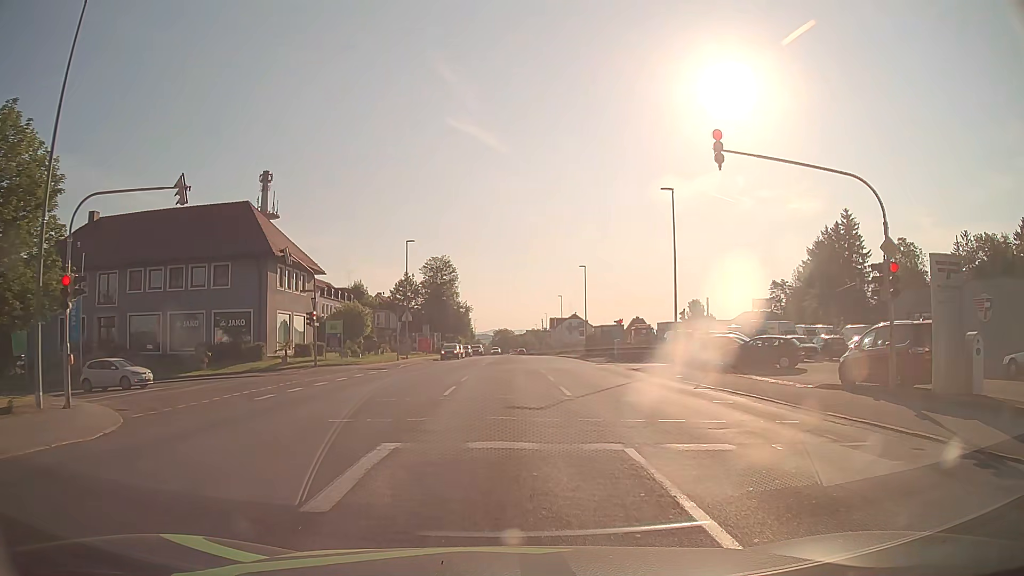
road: tertiary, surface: asphalt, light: Day
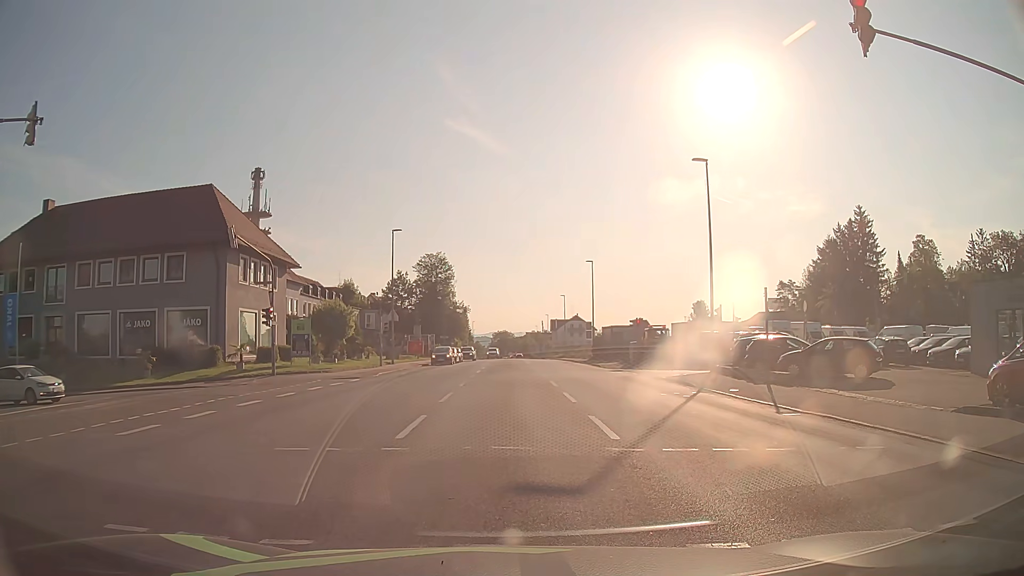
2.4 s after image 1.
(0.0, +6.5) m; -1°
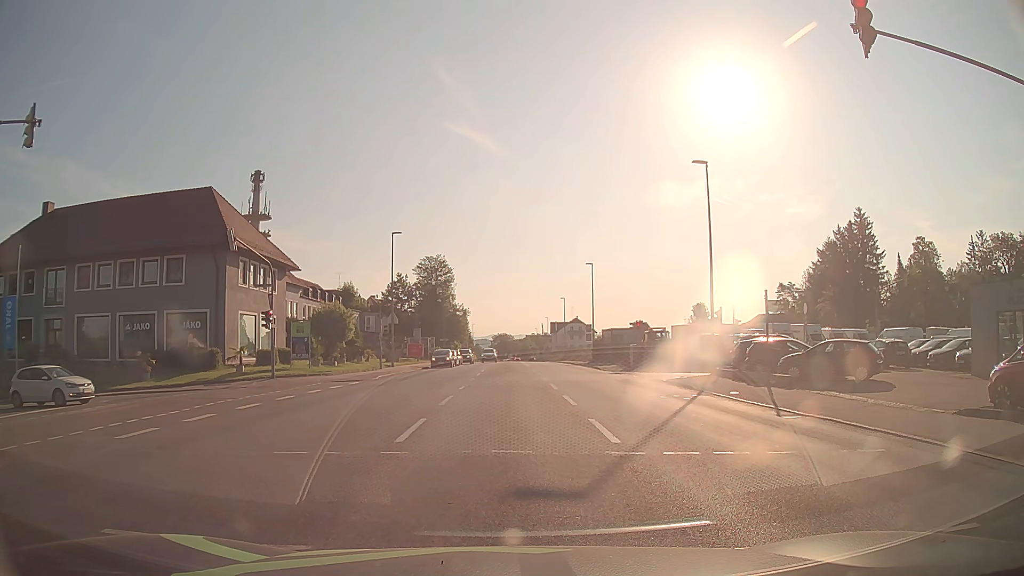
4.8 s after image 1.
(0.0, +0.1) m; 0°
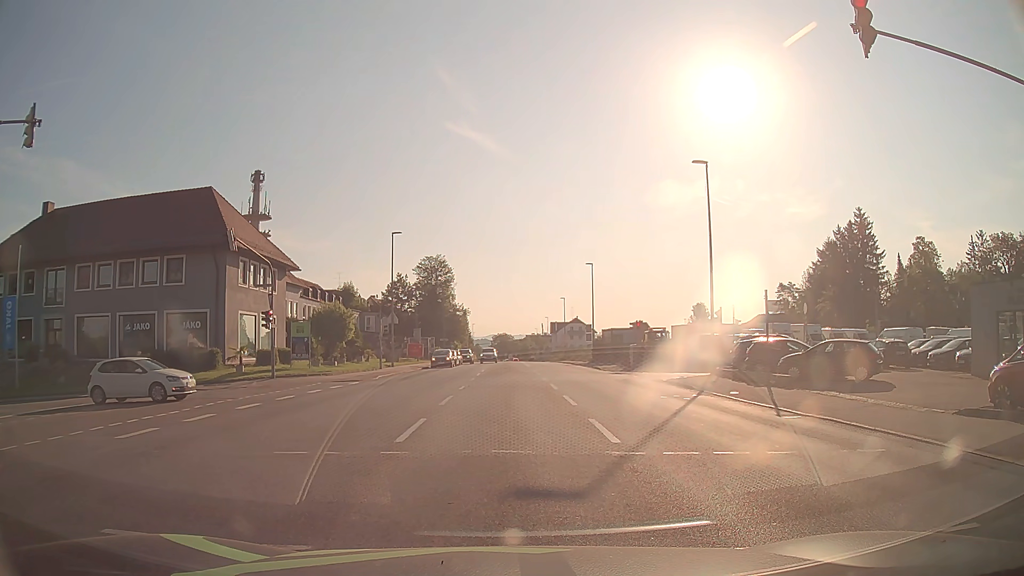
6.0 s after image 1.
(0.0, 0.0) m; 0°
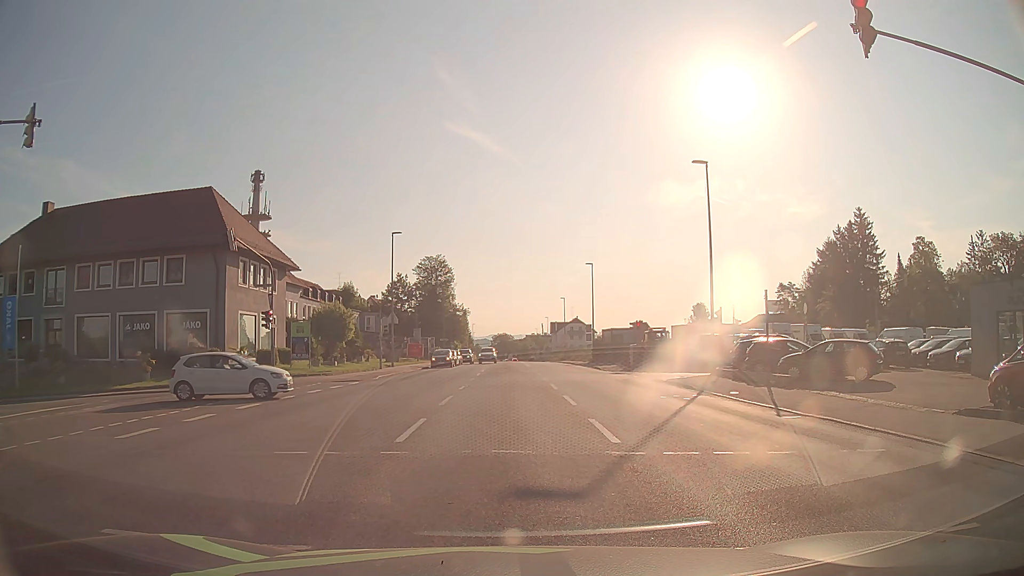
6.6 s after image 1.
(0.0, 0.0) m; 0°
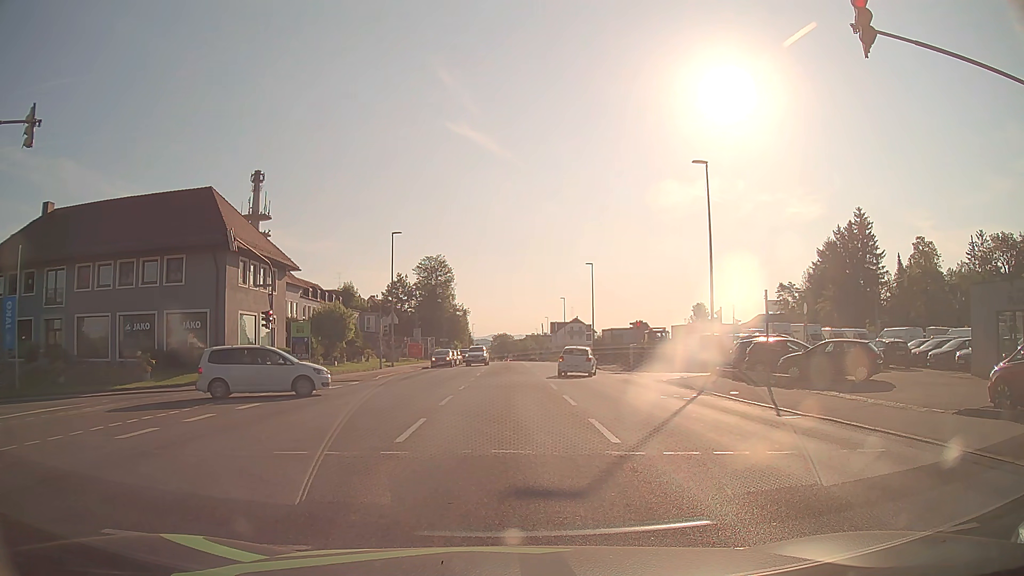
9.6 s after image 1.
(0.0, 0.0) m; 0°
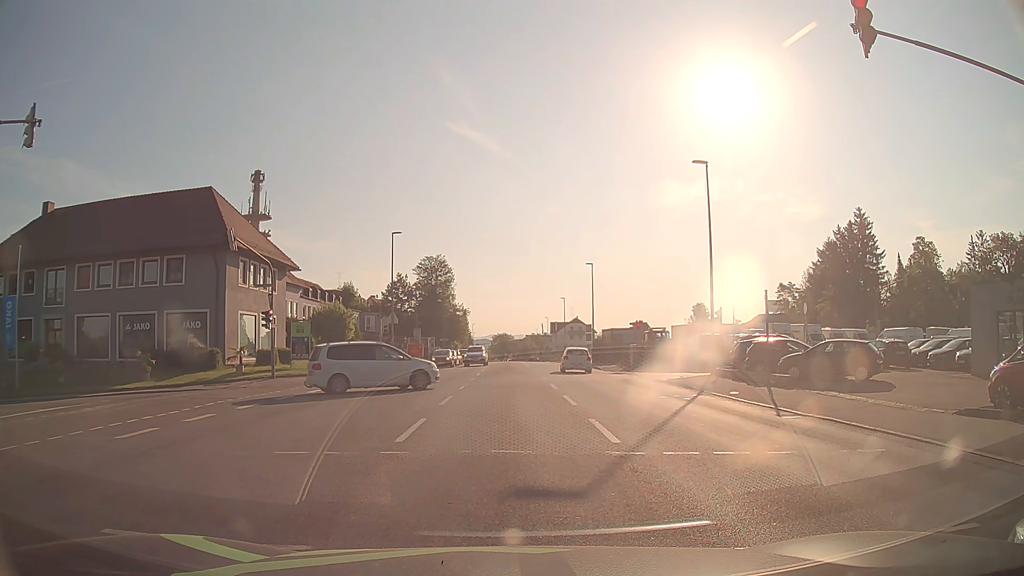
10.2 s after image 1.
(0.0, 0.0) m; 0°
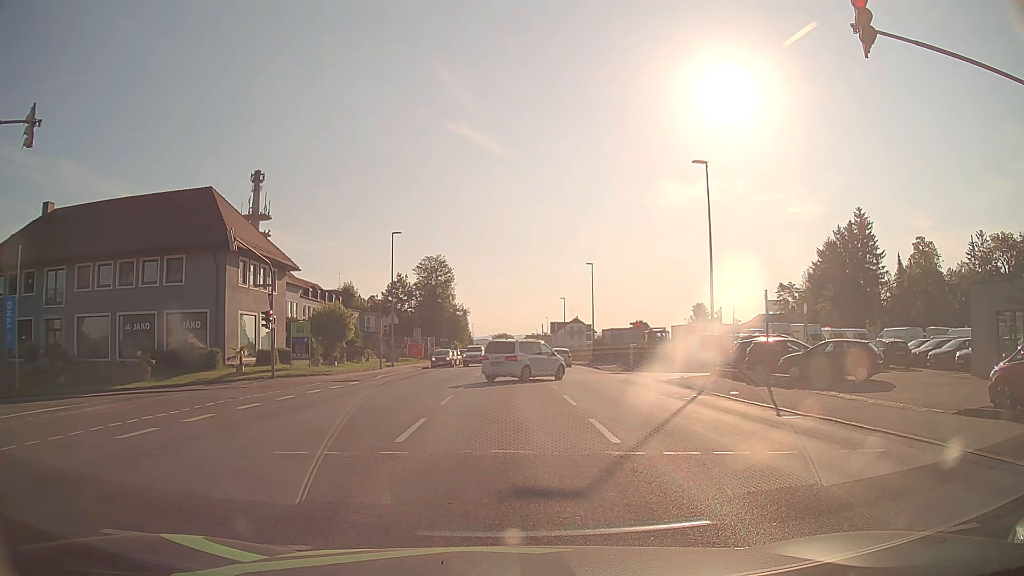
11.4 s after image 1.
(0.0, 0.0) m; 0°
